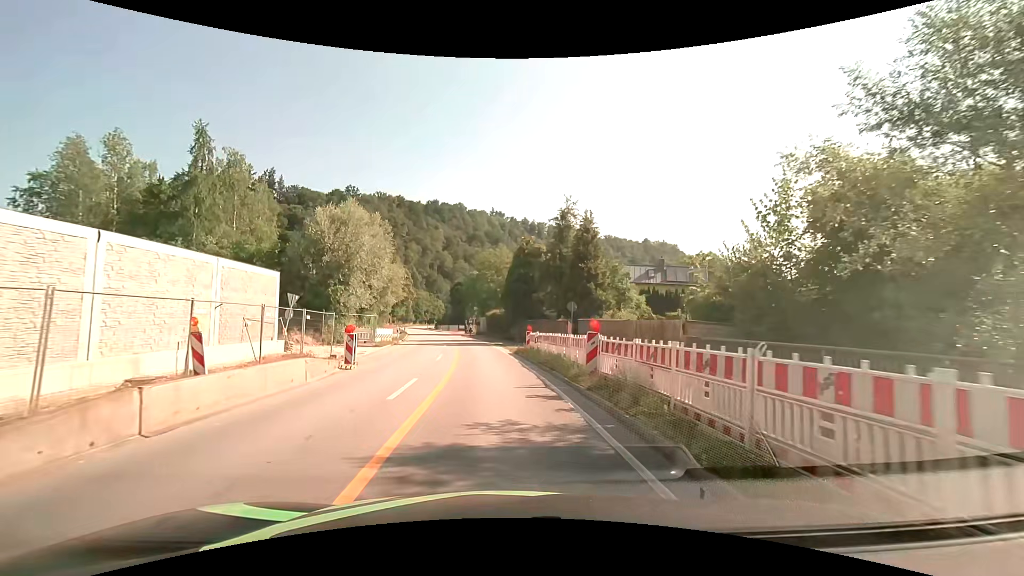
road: primary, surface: asphalt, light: Day
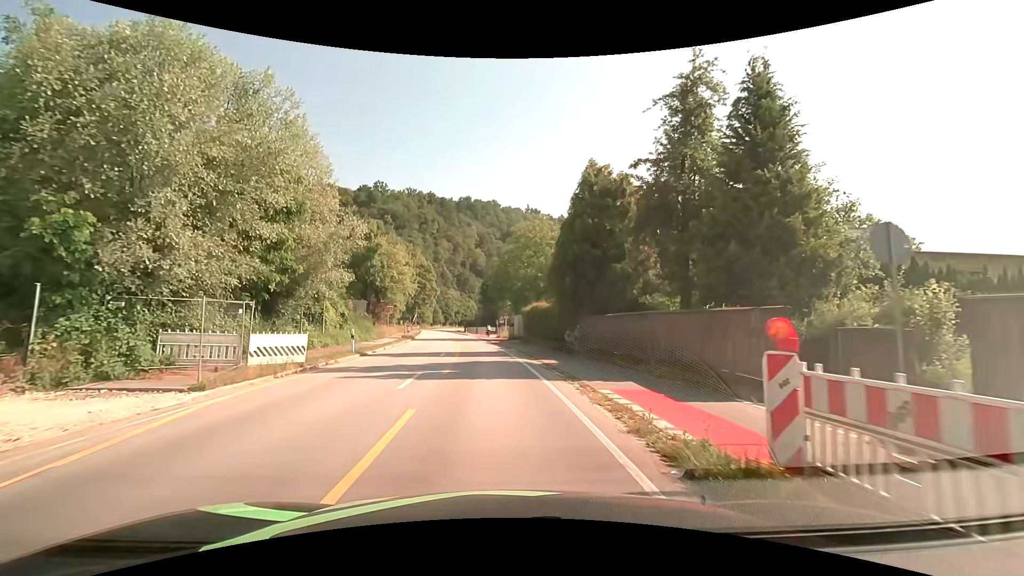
(-0.8, +22.4) m; -4°
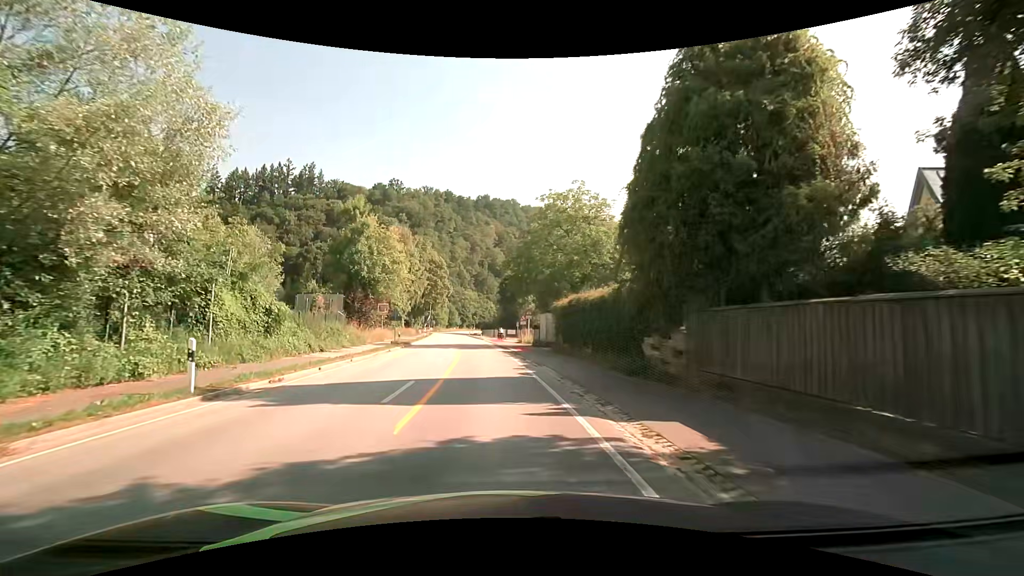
(-0.2, +13.6) m; -2°
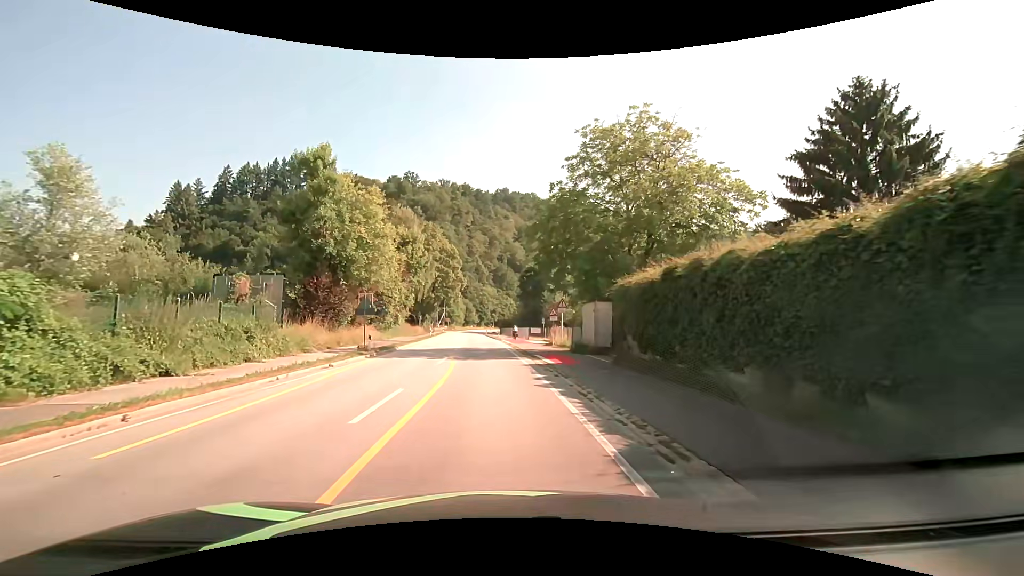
(-0.3, +14.0) m; -2°
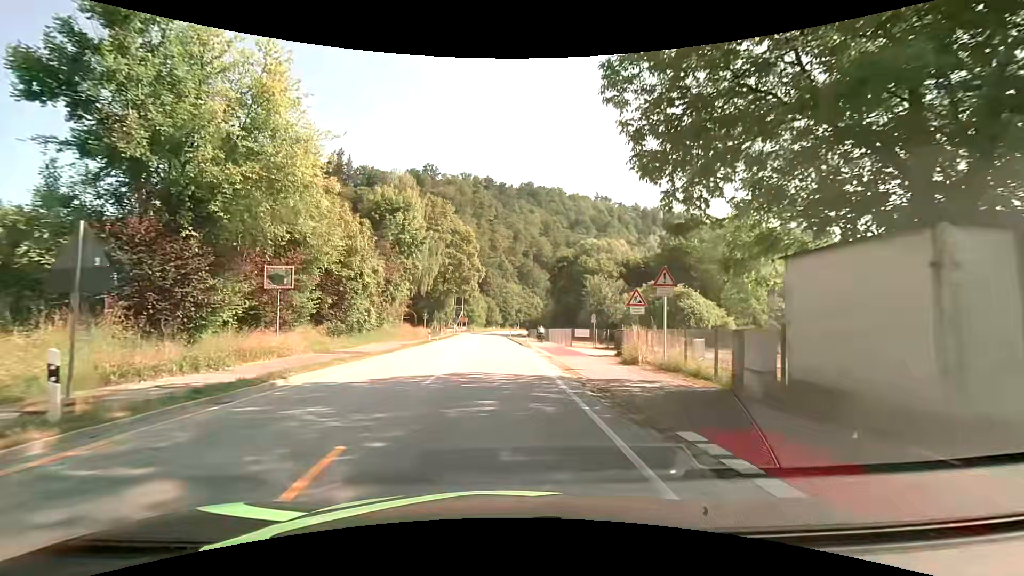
(-0.5, +19.3) m; -3°
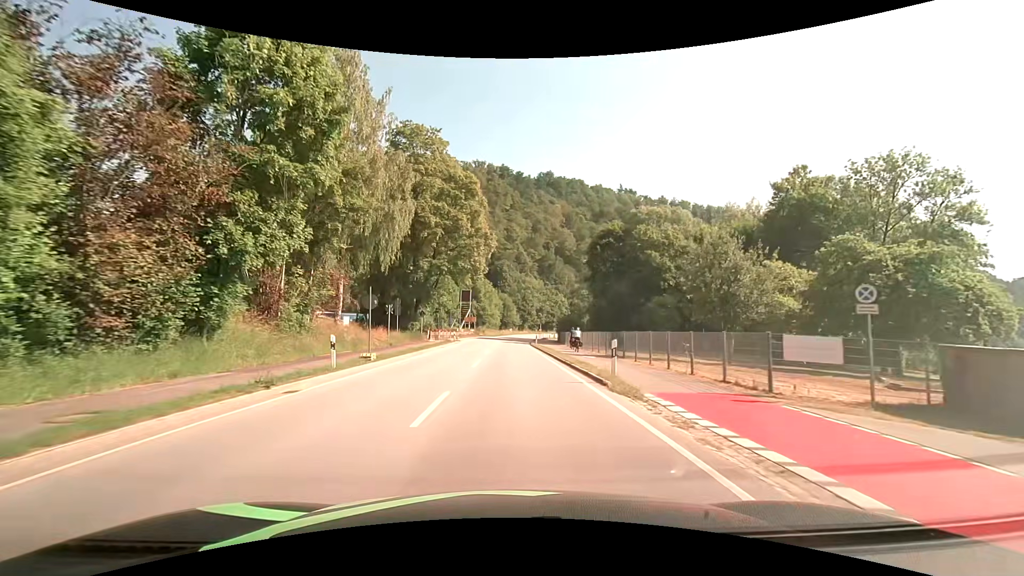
(-0.7, +28.8) m; -2°
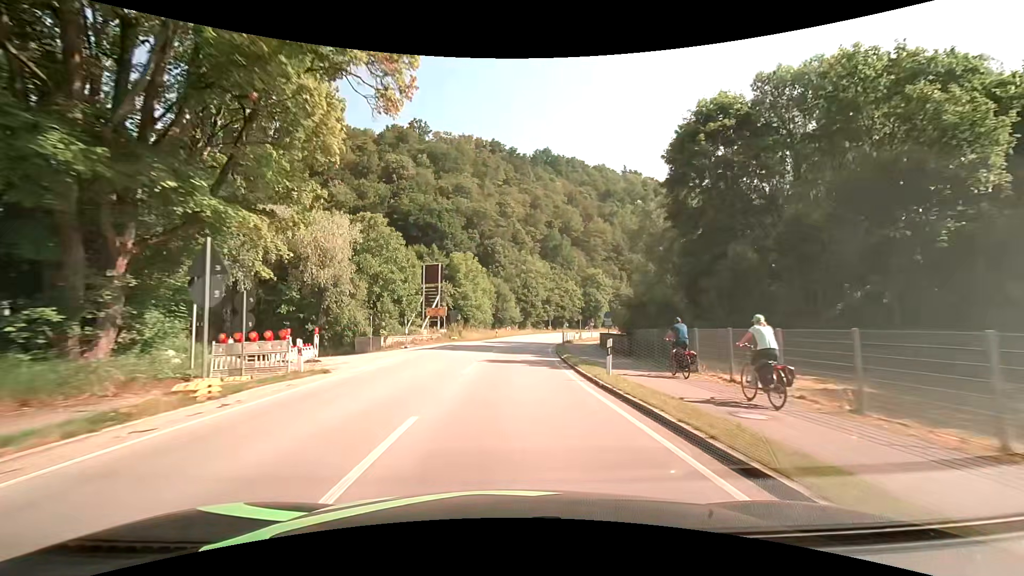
(-0.1, +39.2) m; 0°
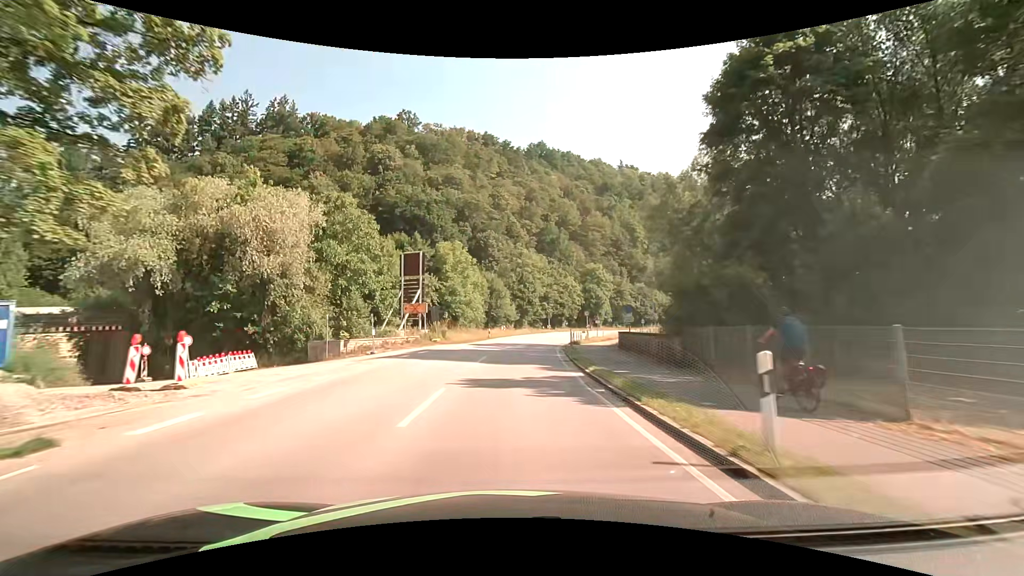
(+0.1, +8.9) m; +1°
(0, +10) (0, +20) (+1, +30) (+2, +40) (+4, +50) (+6, +60) (+9, +69) (+12, +79) (+15, +88) (+19, +97) m
